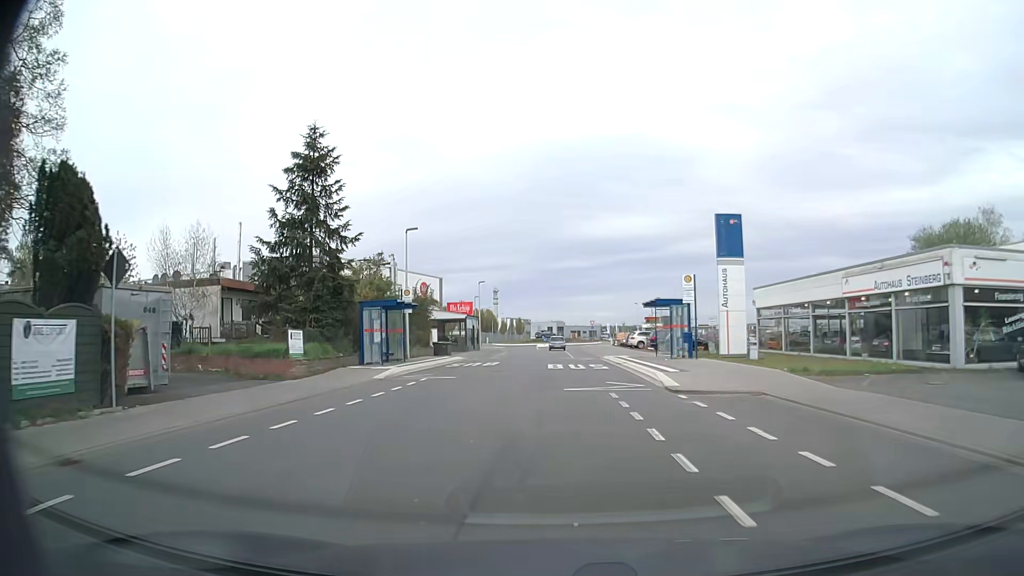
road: tertiary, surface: asphalt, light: Day
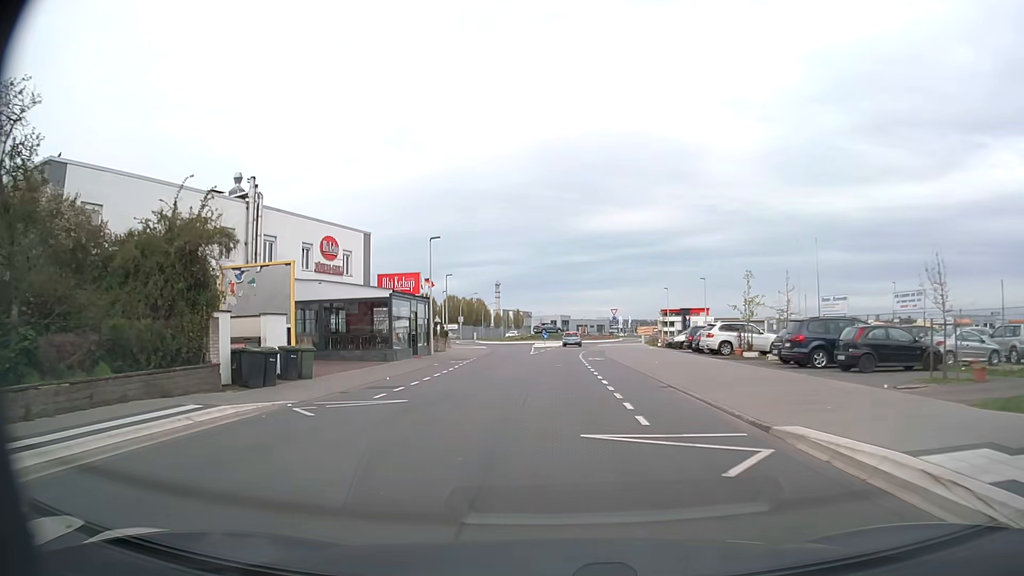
(-0.1, +32.1) m; 0°
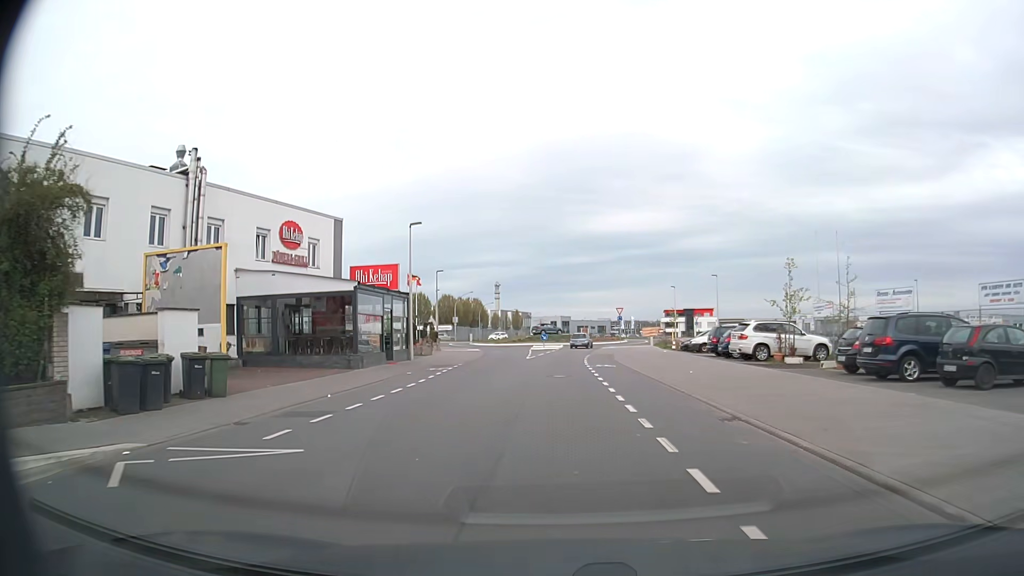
(0.0, +6.3) m; 0°
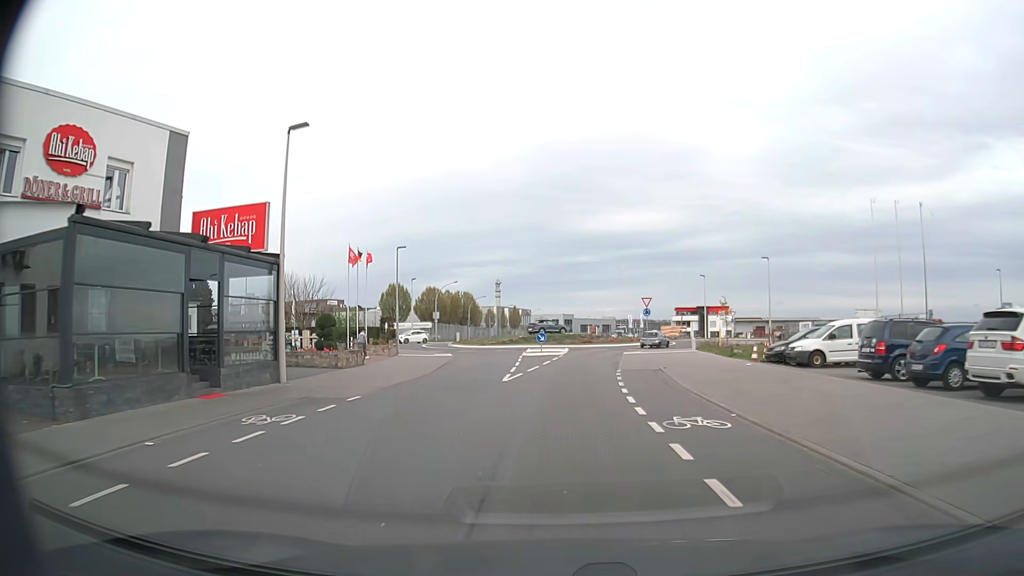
(0.0, +18.5) m; 0°
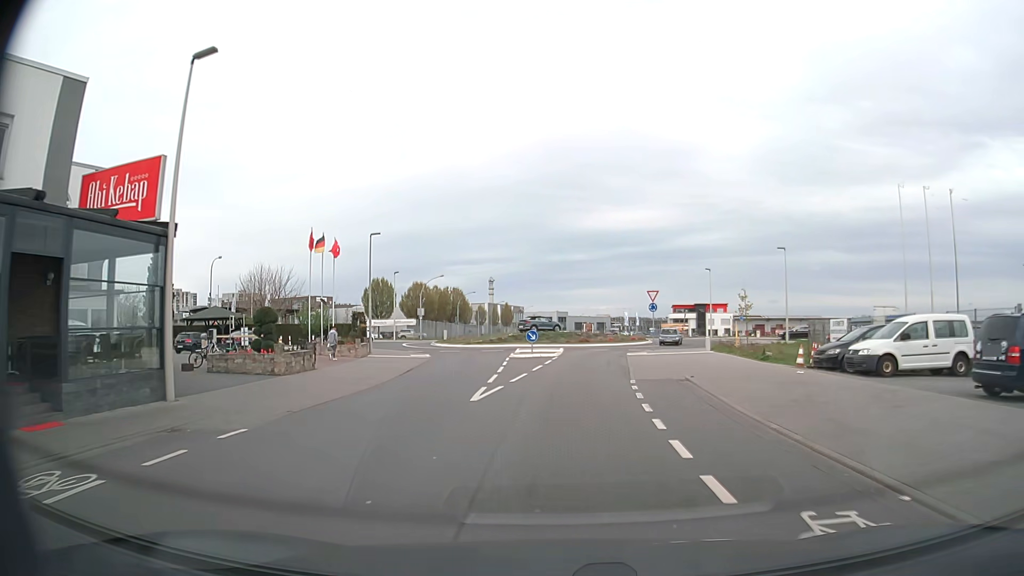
(0.0, +6.0) m; +1°
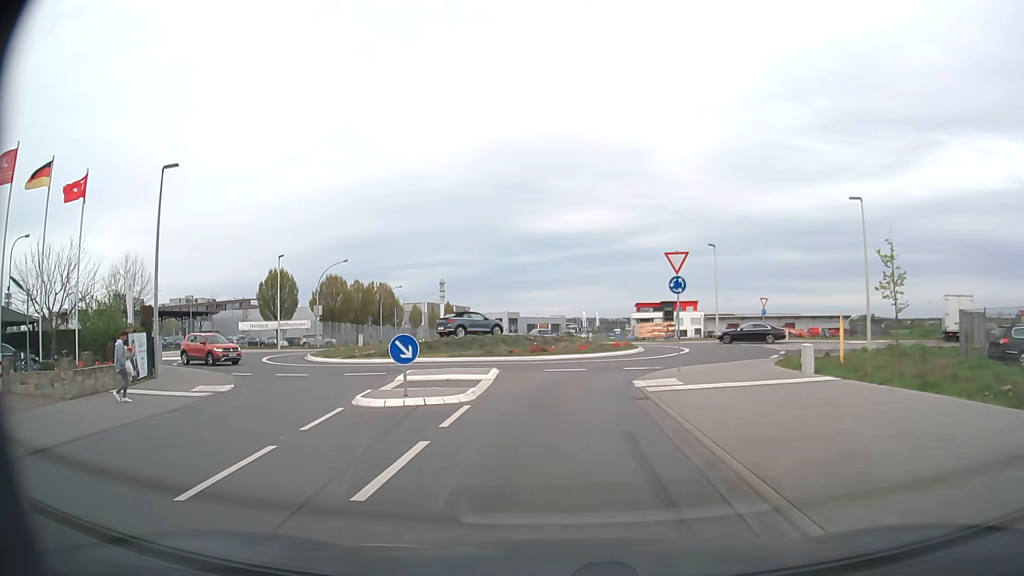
(+0.6, +21.1) m; +4°
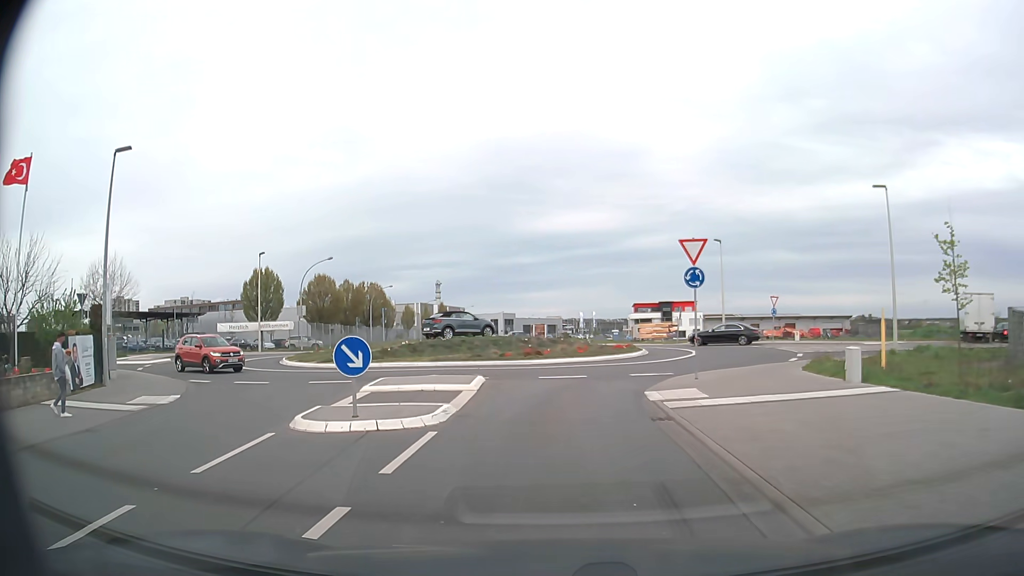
(0.0, +3.2) m; 0°
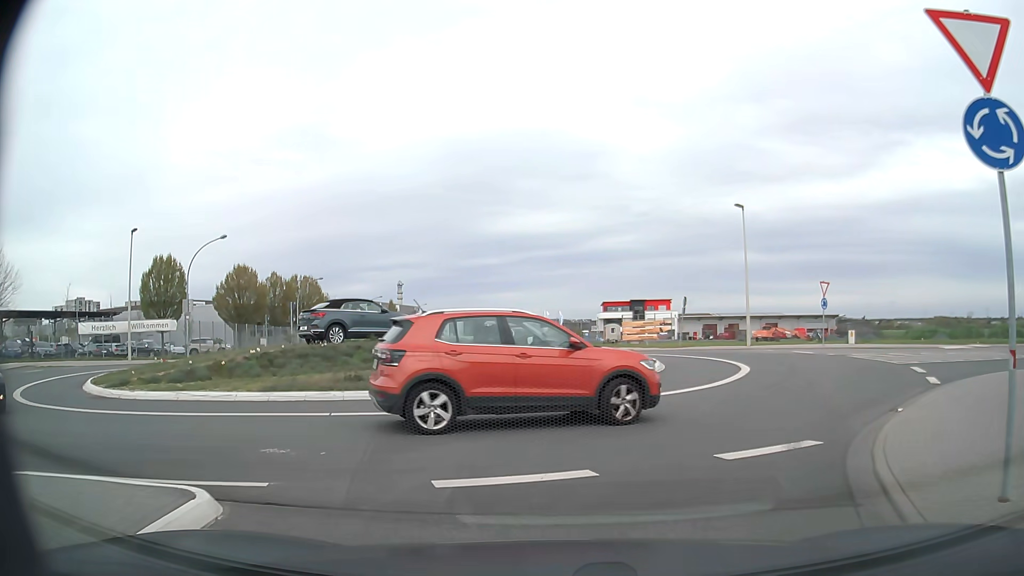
(+0.1, +13.9) m; +3°
